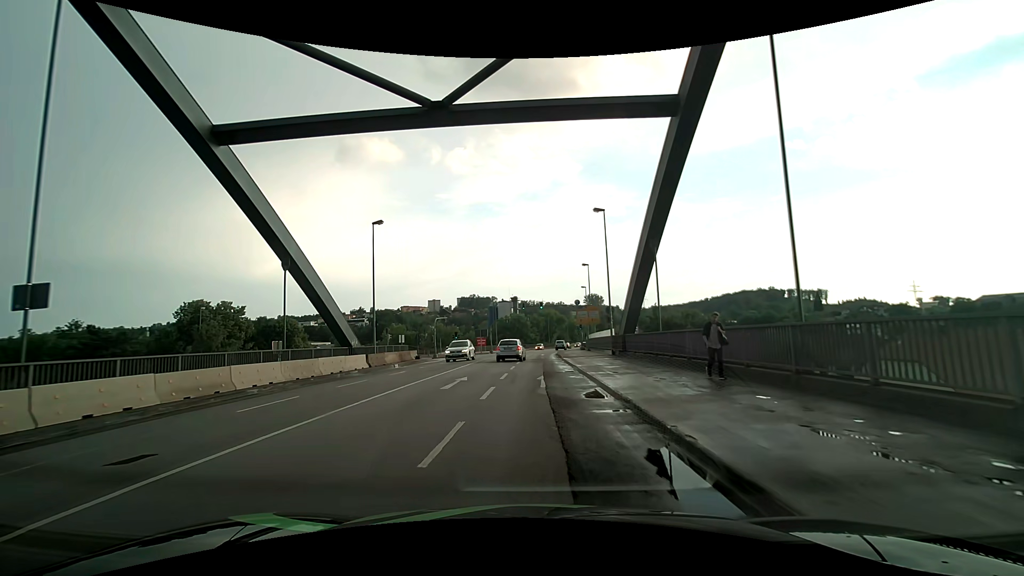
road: primary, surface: asphalt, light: Day
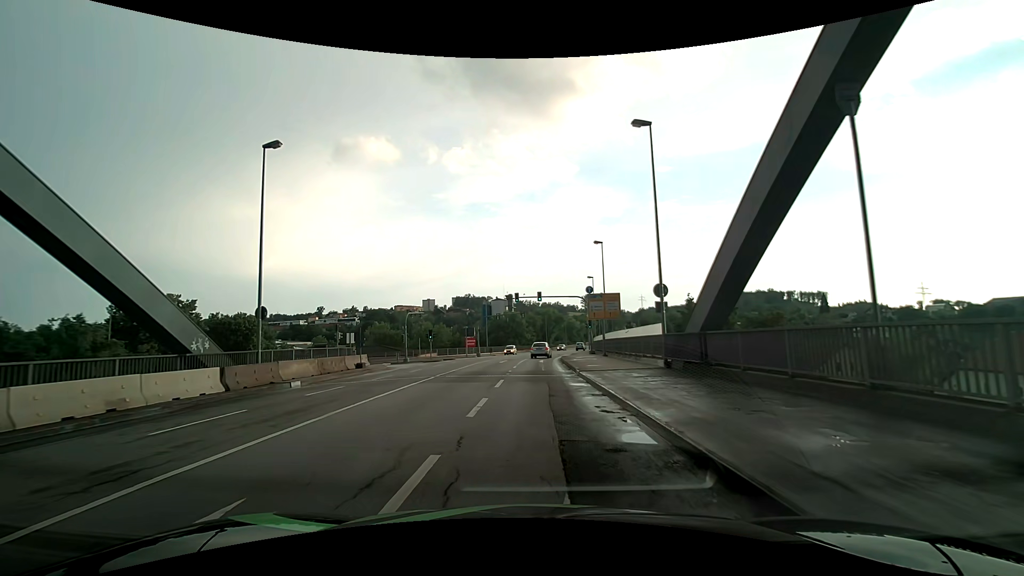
(0.0, +14.4) m; +1°
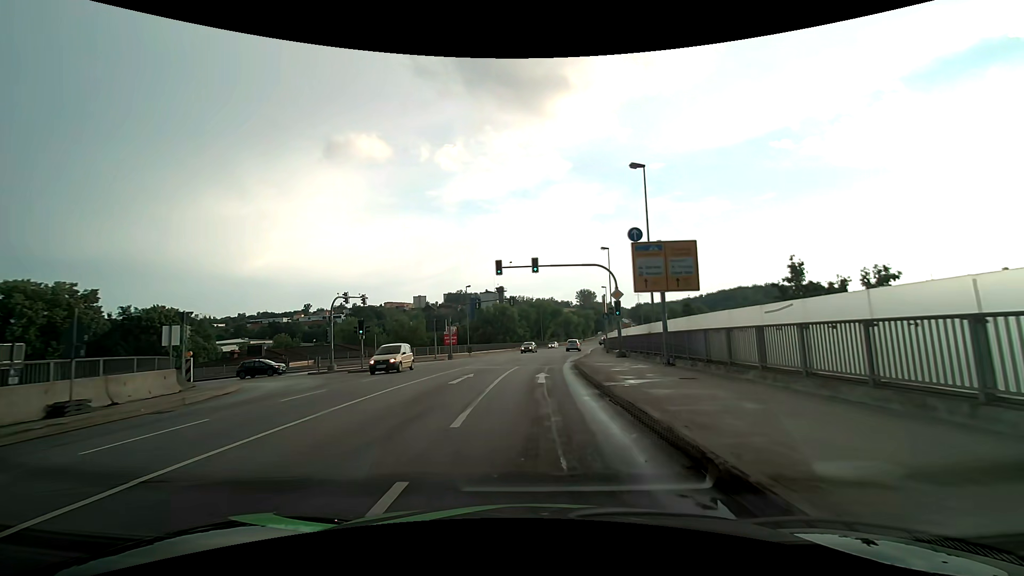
(-0.1, +19.4) m; 0°
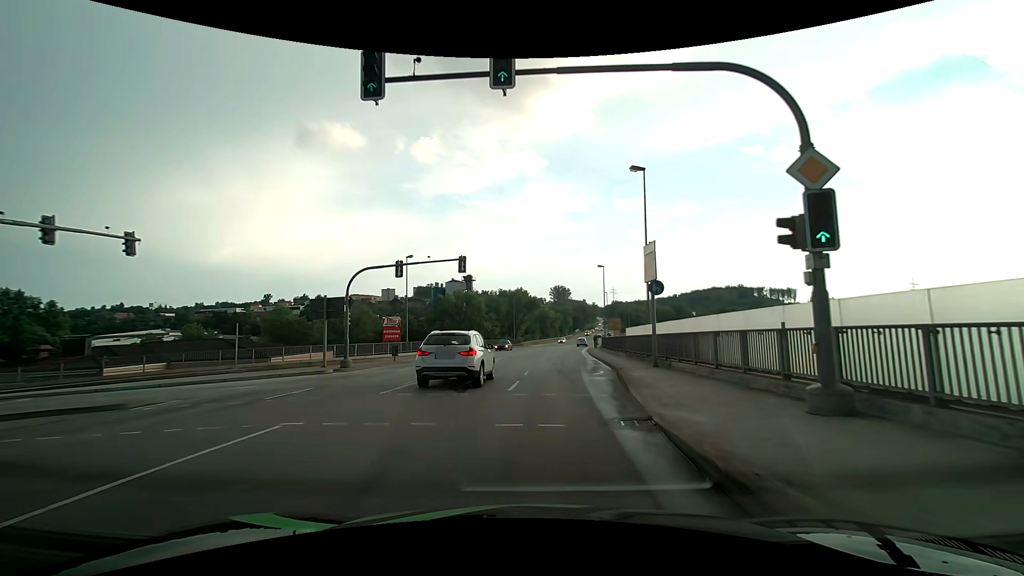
(+0.2, +23.3) m; +3°
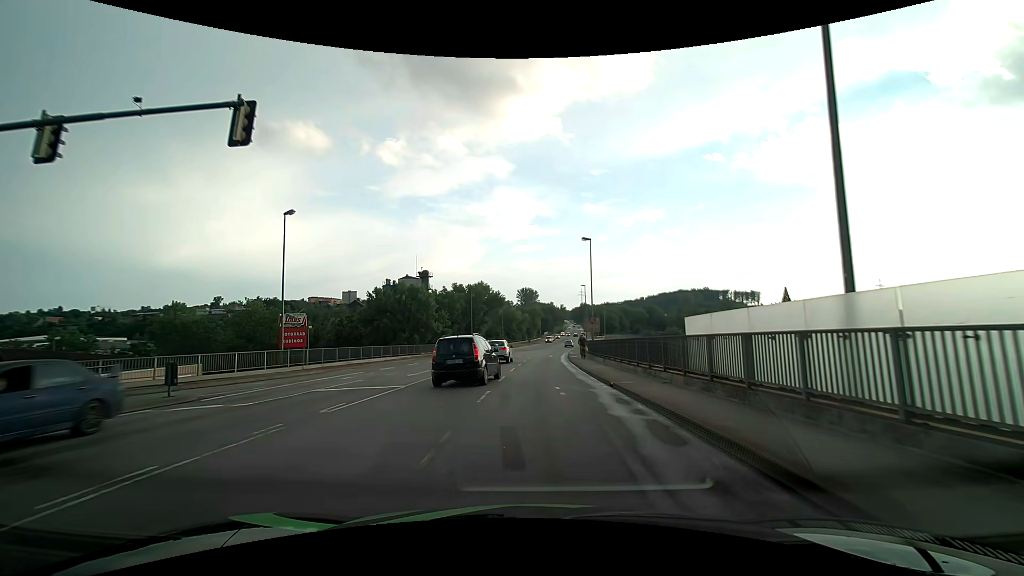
(+0.8, +19.0) m; +3°
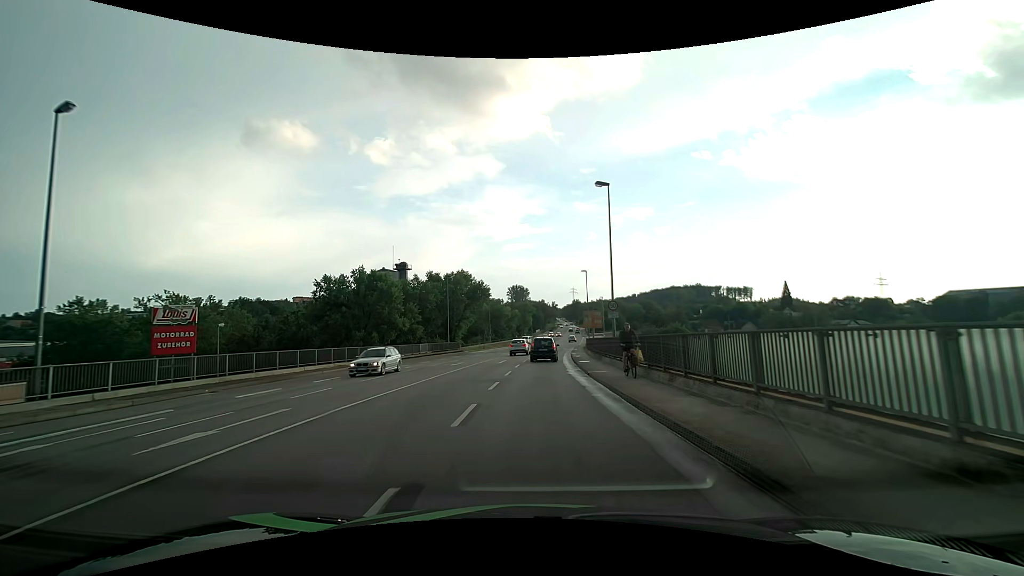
(+0.2, +15.1) m; +1°
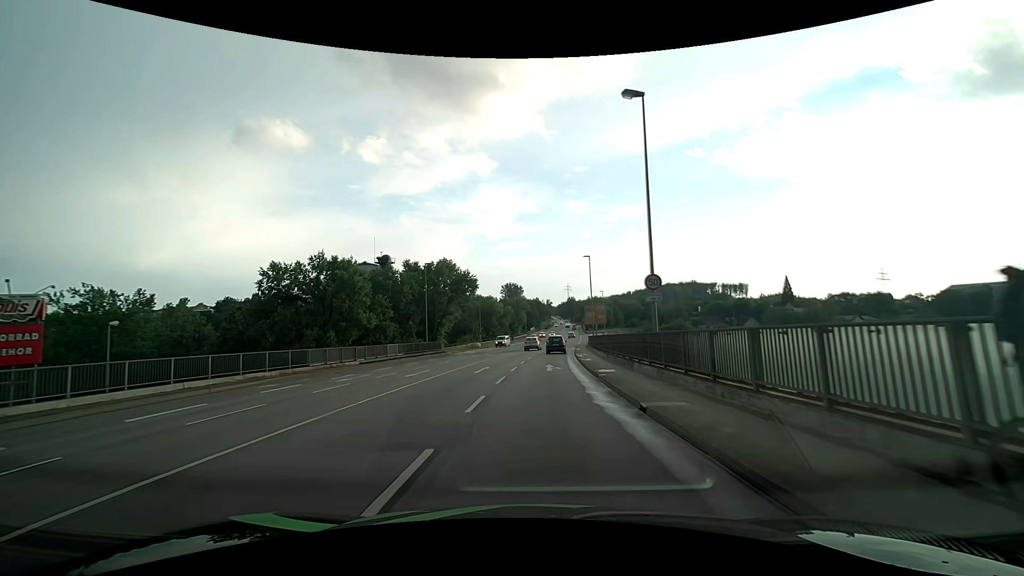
(+0.1, +10.5) m; +1°
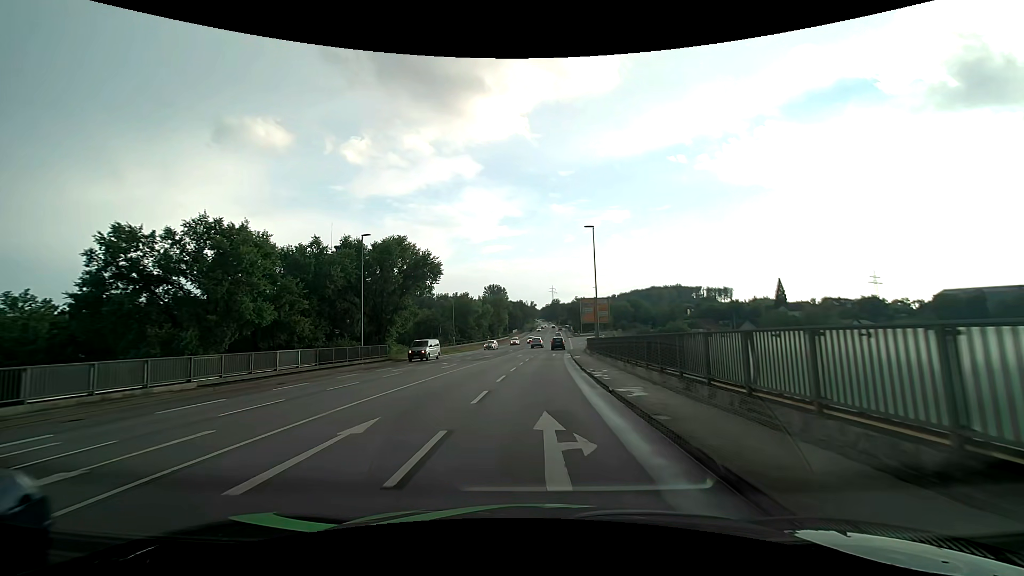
(+0.3, +16.6) m; +2°
(0, +10) (0, +20) (+1, +30) (+1, +40) (+2, +50) (+3, +60) (+3, +70) (+4, +80) (+5, +90) (+5, +100) m
